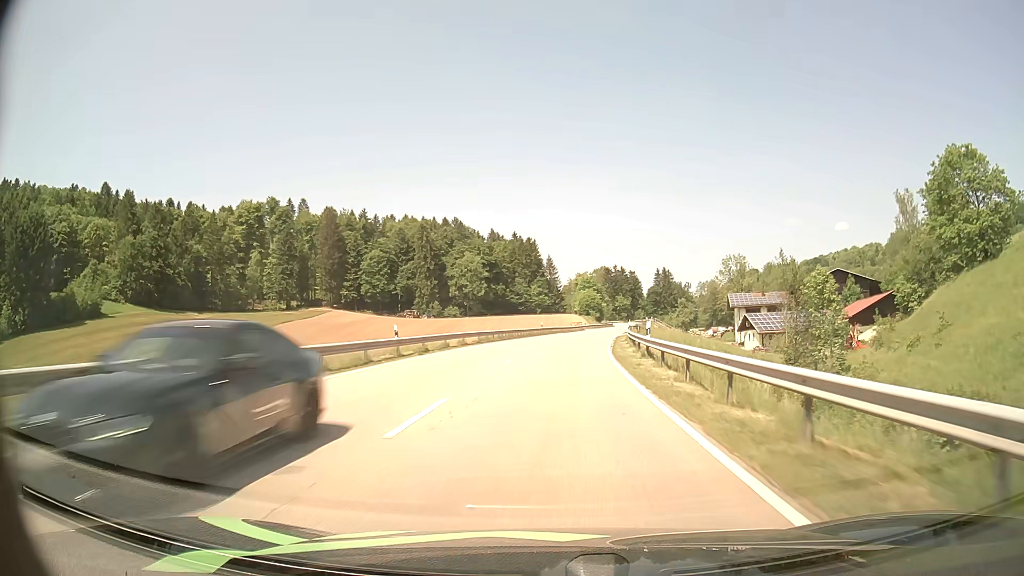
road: secondary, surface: asphalt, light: Day
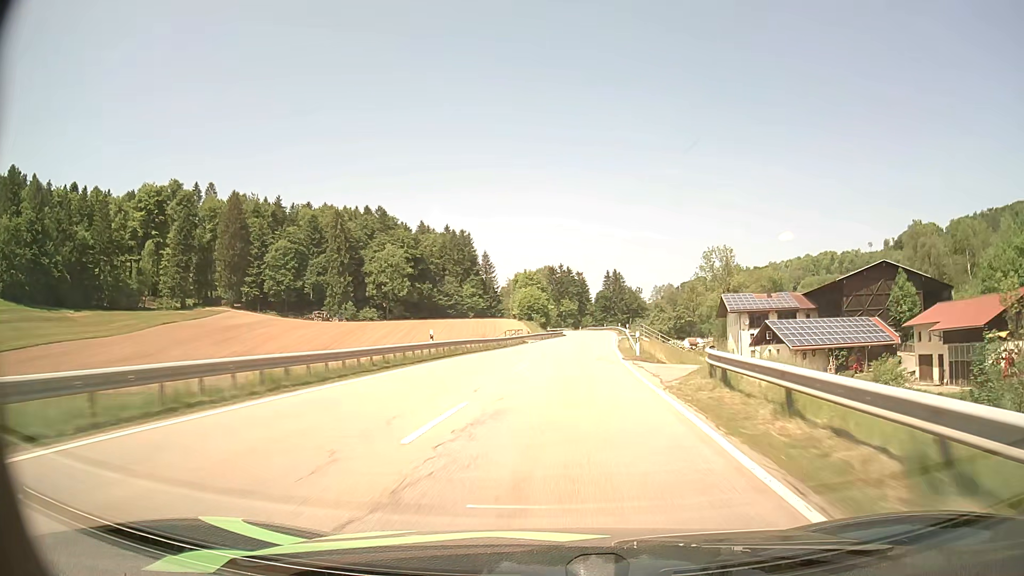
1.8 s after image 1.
(+1.7, +39.5) m; +5°
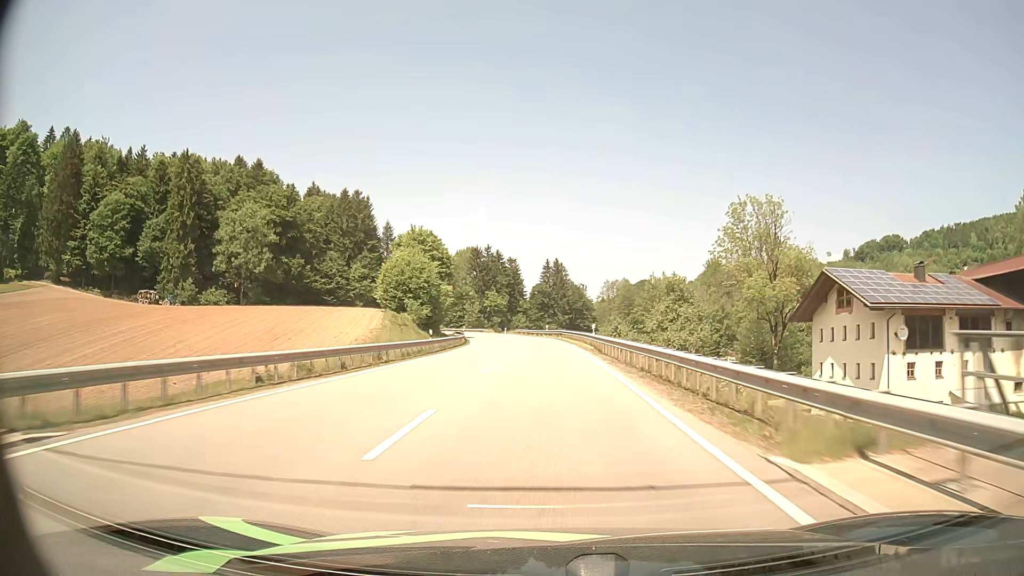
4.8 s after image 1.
(+4.5, +63.9) m; +6°
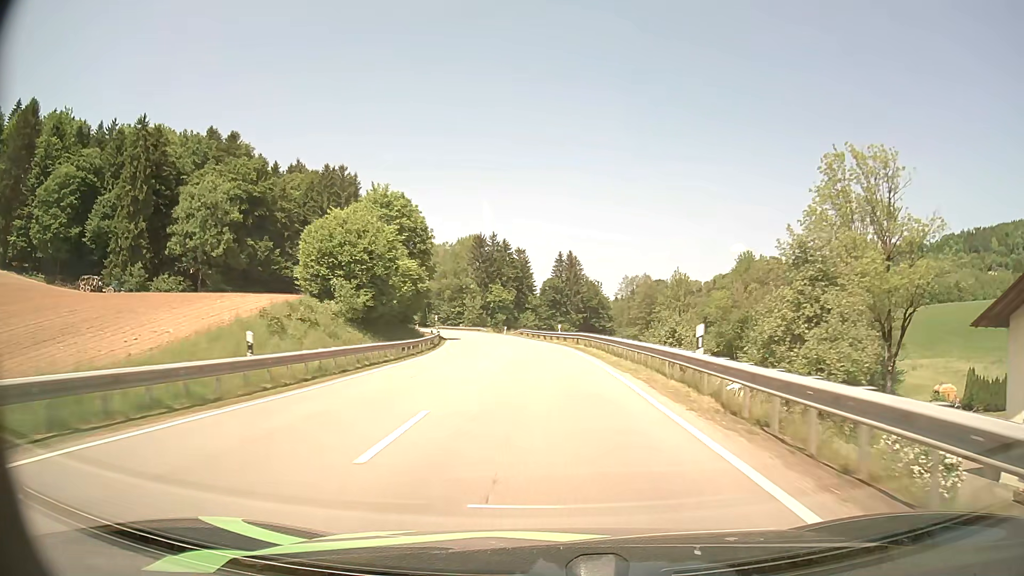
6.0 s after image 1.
(-0.1, +25.2) m; -1°
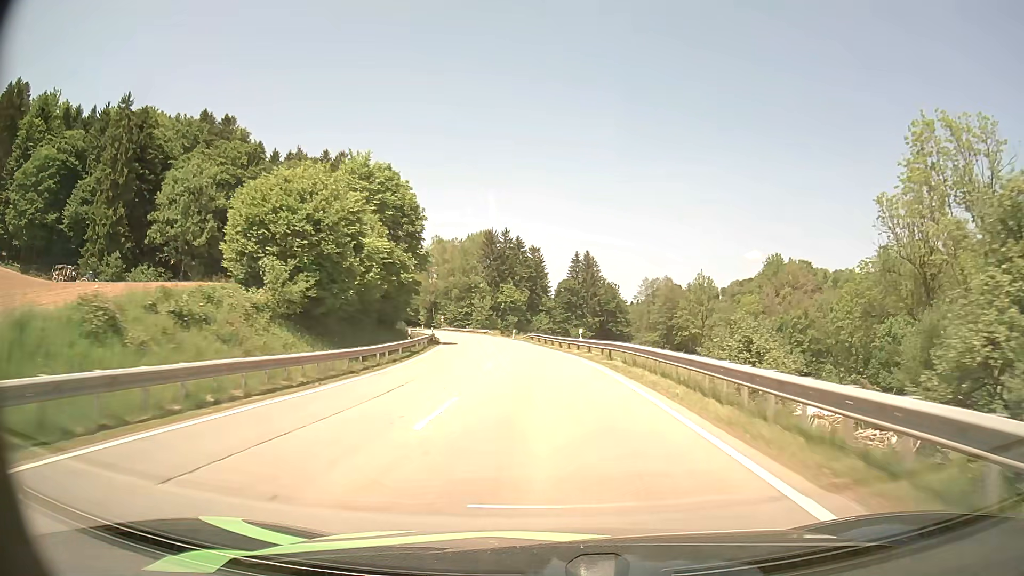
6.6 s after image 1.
(-0.1, +12.6) m; -1°
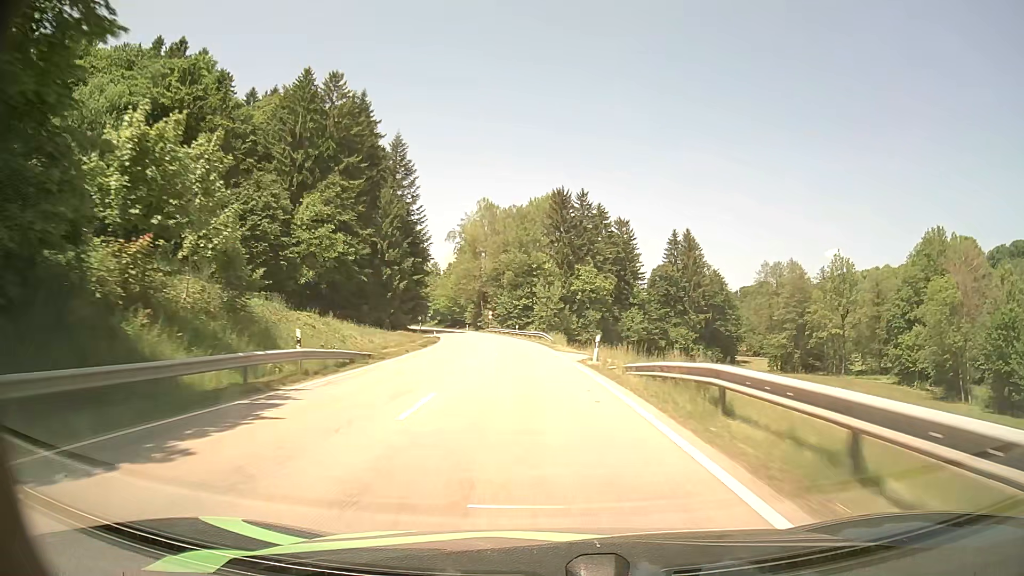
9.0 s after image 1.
(-2.4, +50.8) m; -7°
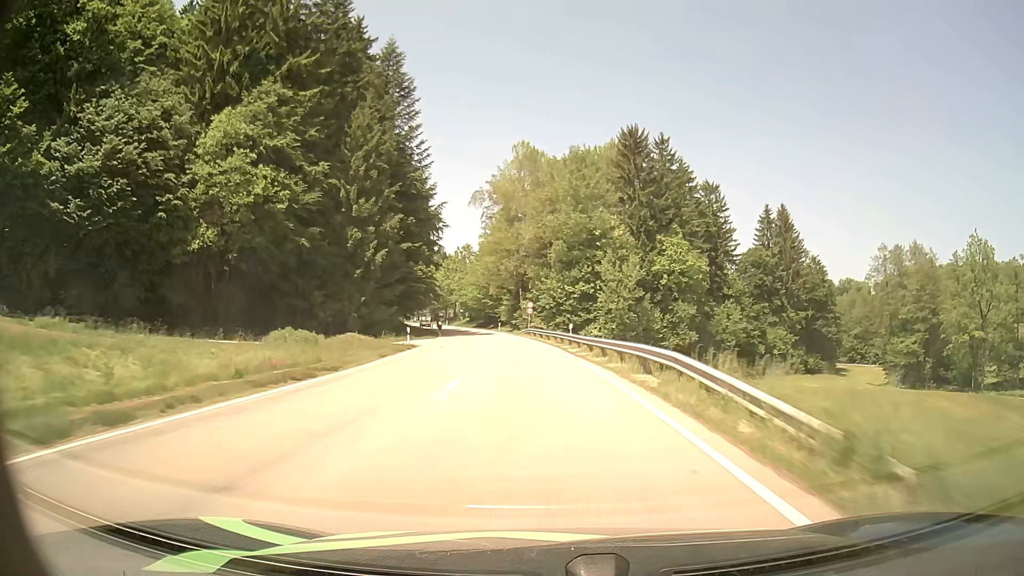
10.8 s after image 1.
(-1.8, +37.3) m; -5°
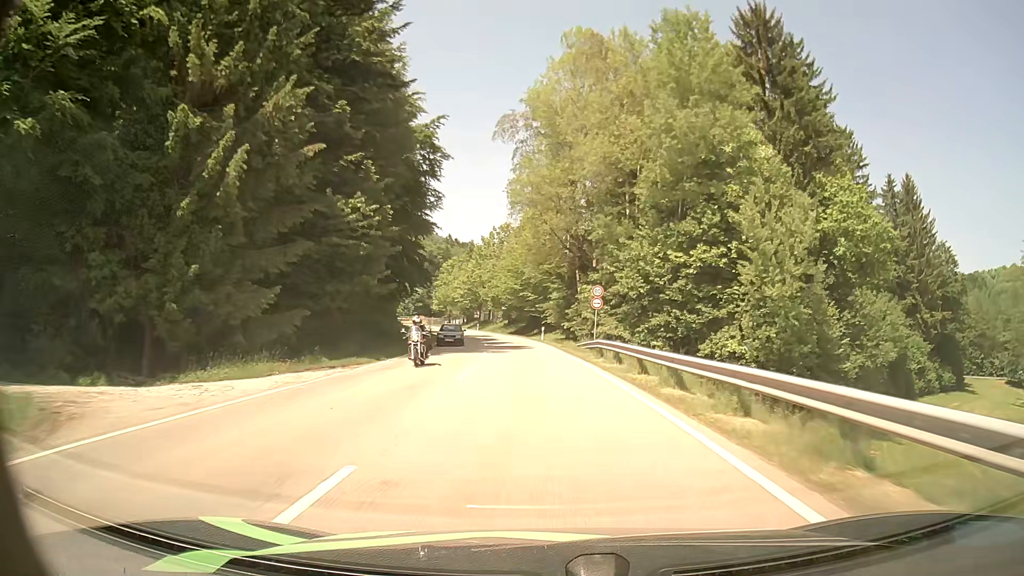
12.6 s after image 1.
(-1.4, +34.6) m; -5°
(0, +10) (0, +20) (-1, +30) (-2, +40) (-3, +50) (-4, +60) (-6, +70) (-8, +79) (-10, +89) (-12, +99) m
